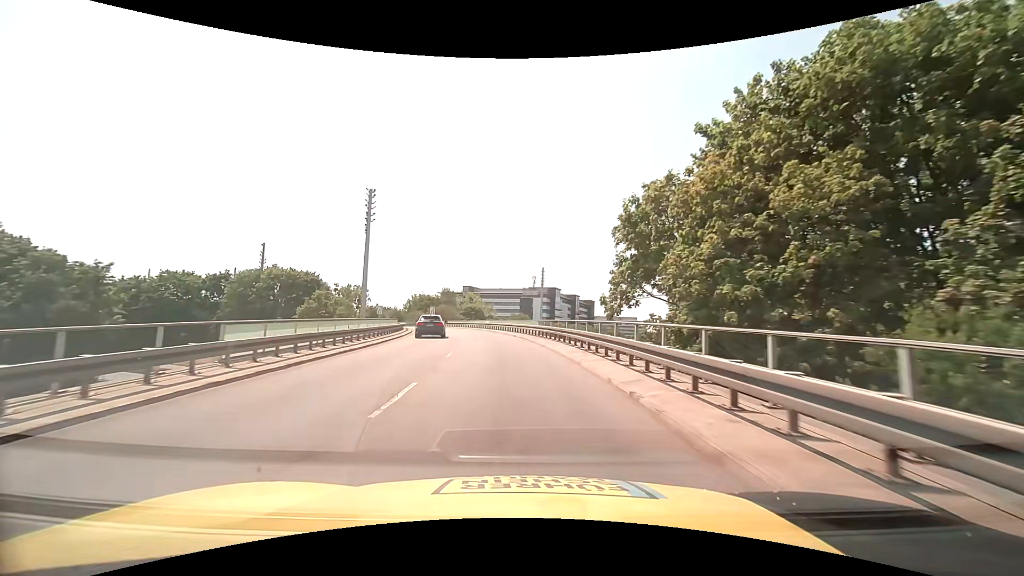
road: trunk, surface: asphalt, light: Day
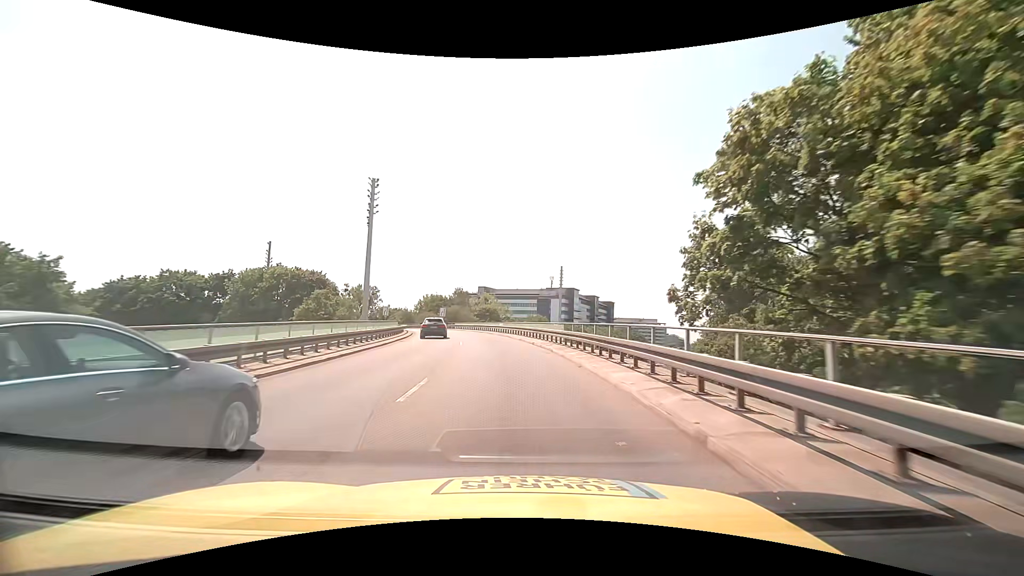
(-0.1, +7.9) m; -2°
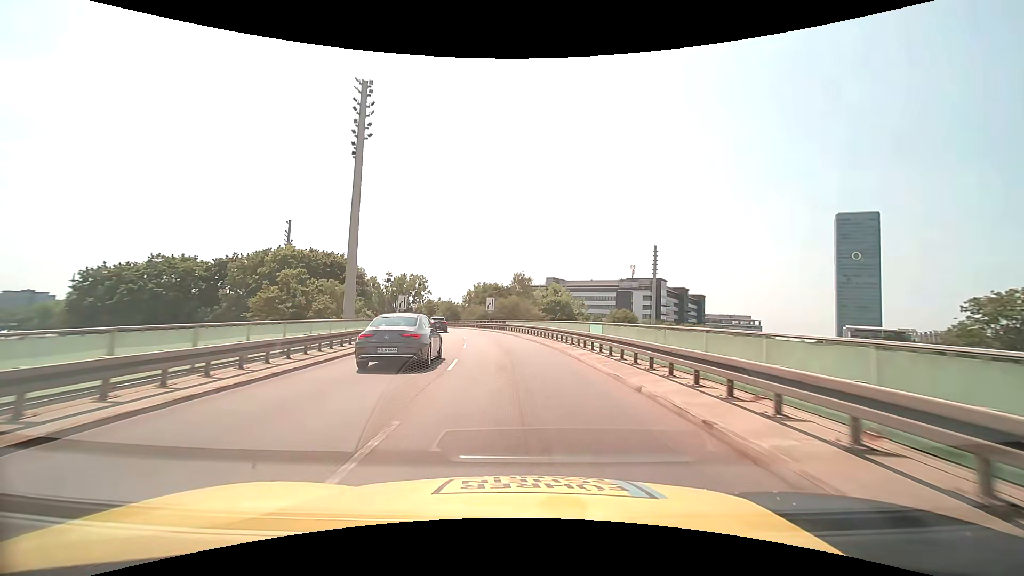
(-2.1, +32.0) m; -8°
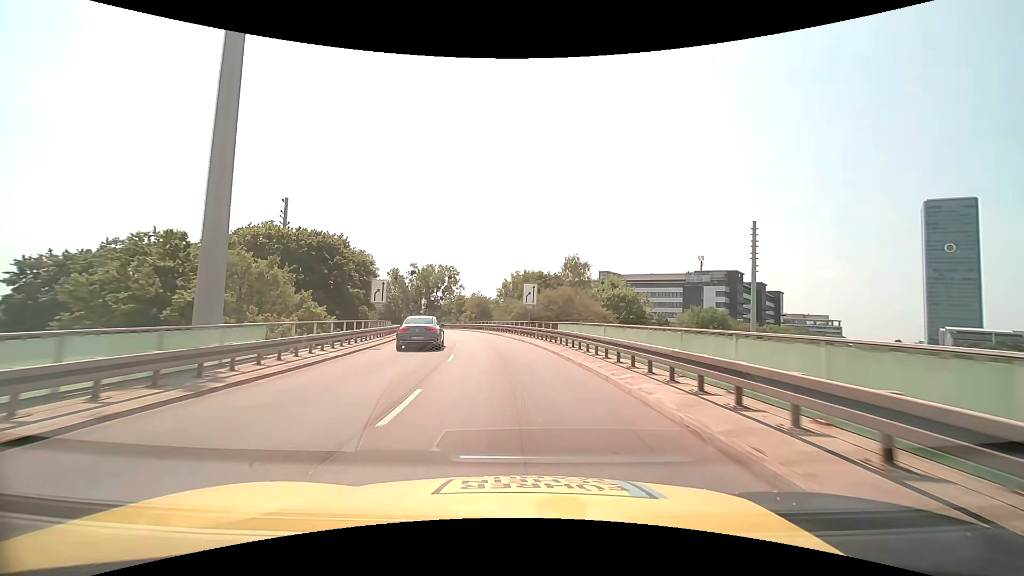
(-1.1, +24.5) m; -5°
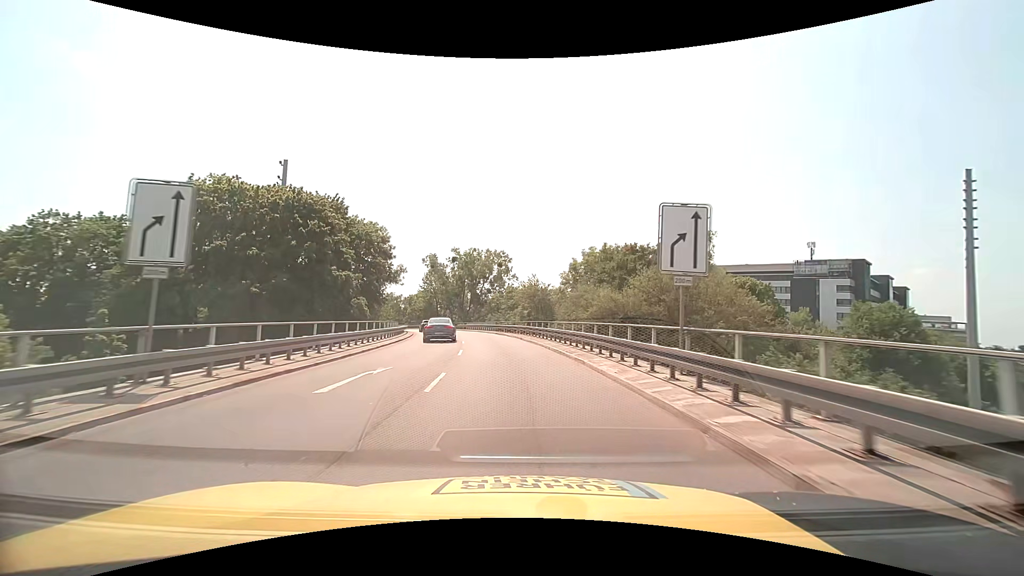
(-1.6, +24.7) m; -7°
(0, +10) (-1, +20) (-2, +30) (-3, +40) (-5, +50) (-7, +59) (-10, +69) (-13, +79) (-16, +88) (-20, +97) m
